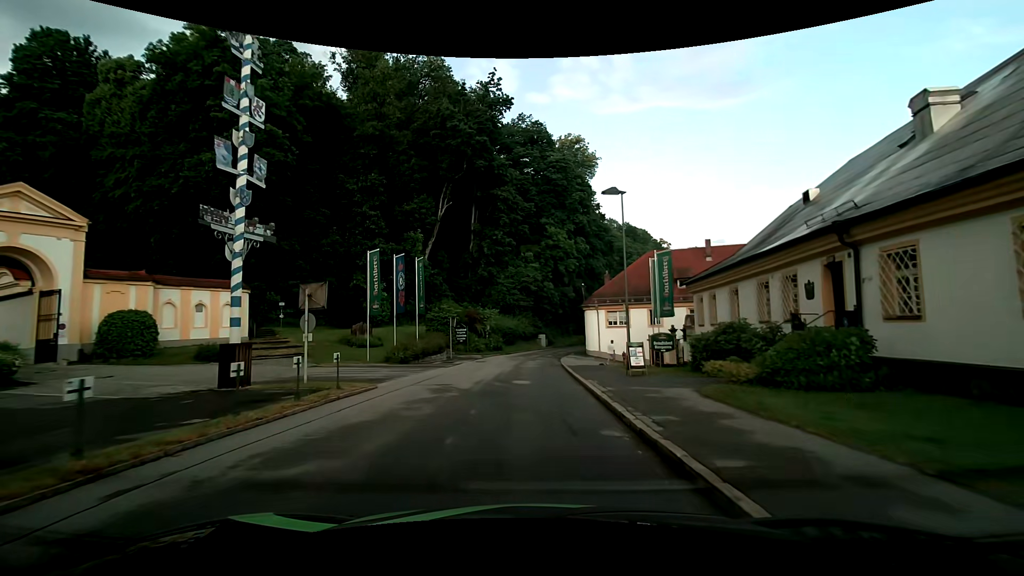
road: residential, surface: asphalt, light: Day
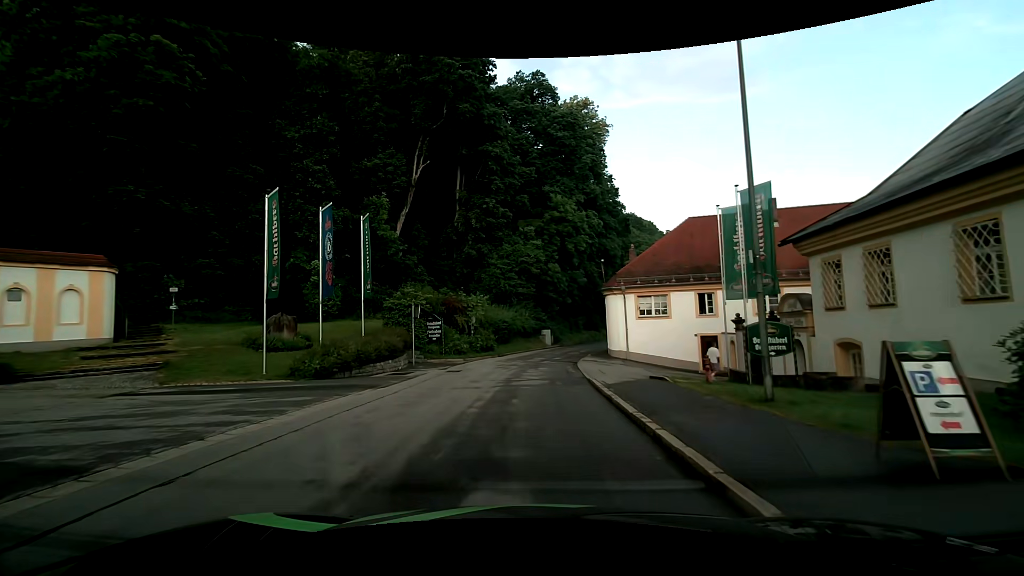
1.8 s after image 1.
(+0.2, +12.7) m; +1°
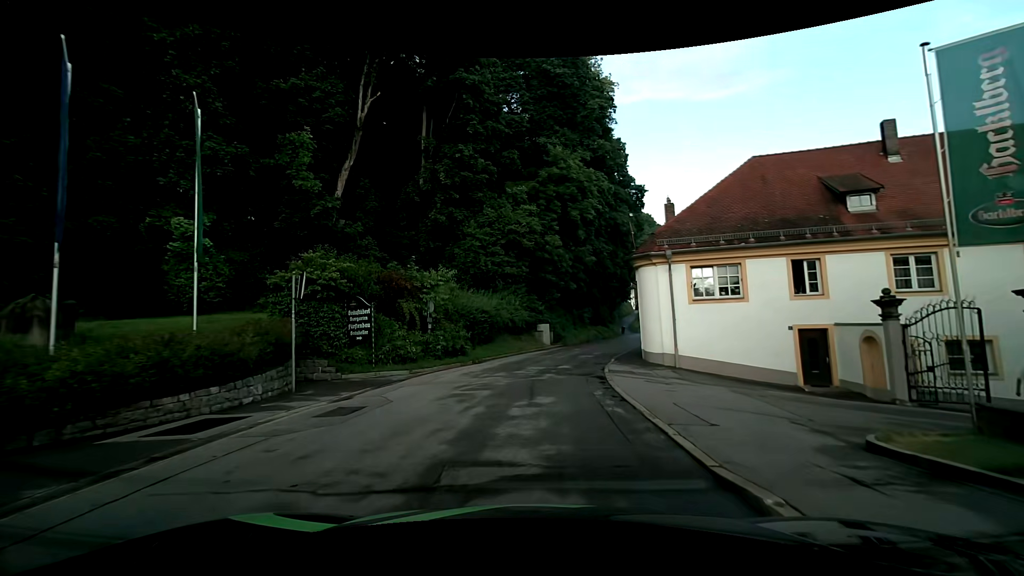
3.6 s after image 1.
(+0.1, +12.5) m; +1°
(0, +10) (+1, +20) (+3, +30) (+7, +39) (+11, +48) (+14, +58) (+18, +67) (+22, +76) (+25, +86) (+29, +95) m
